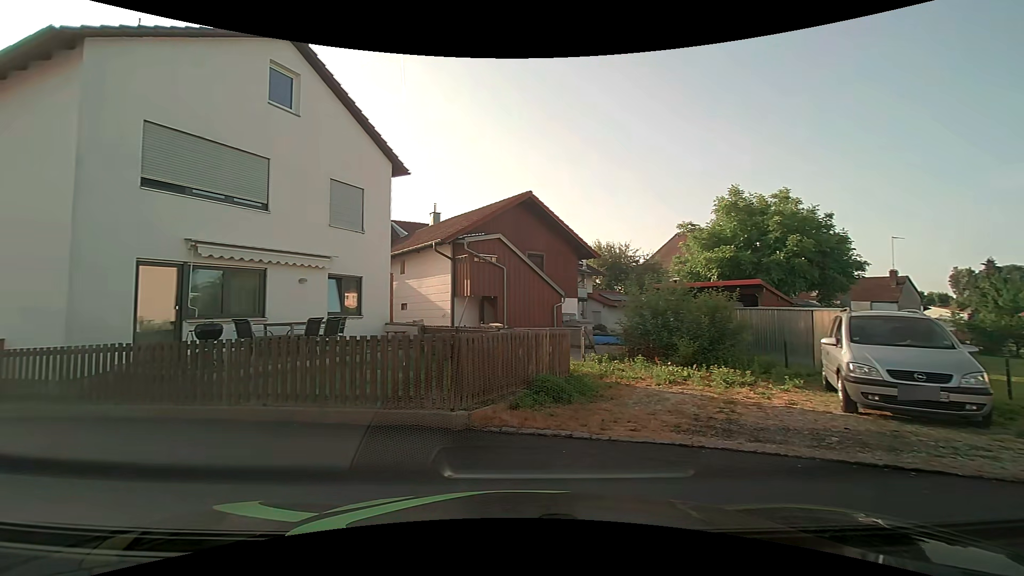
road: residential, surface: asphalt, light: Day
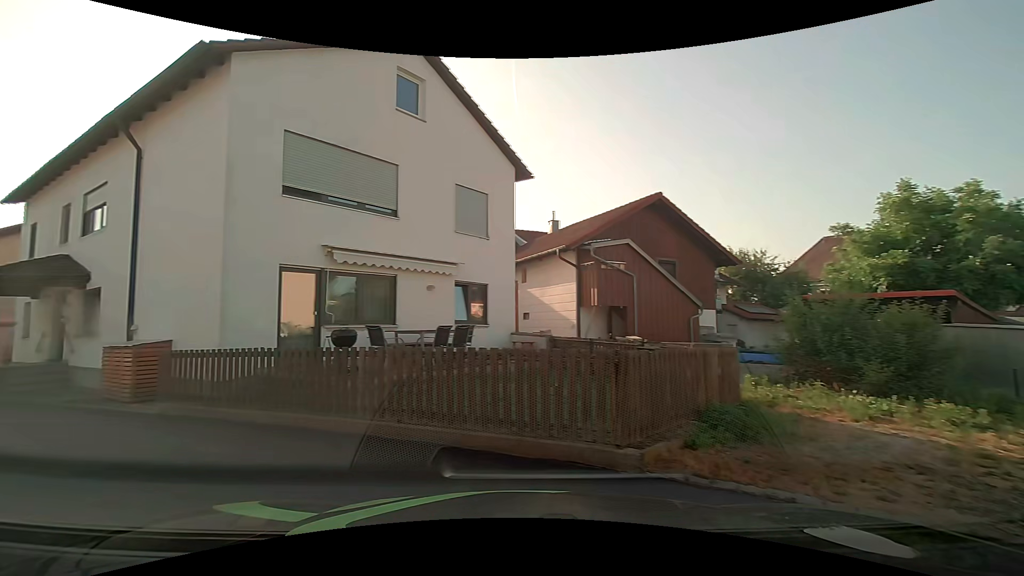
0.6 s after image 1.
(-0.1, +1.3) m; -11°
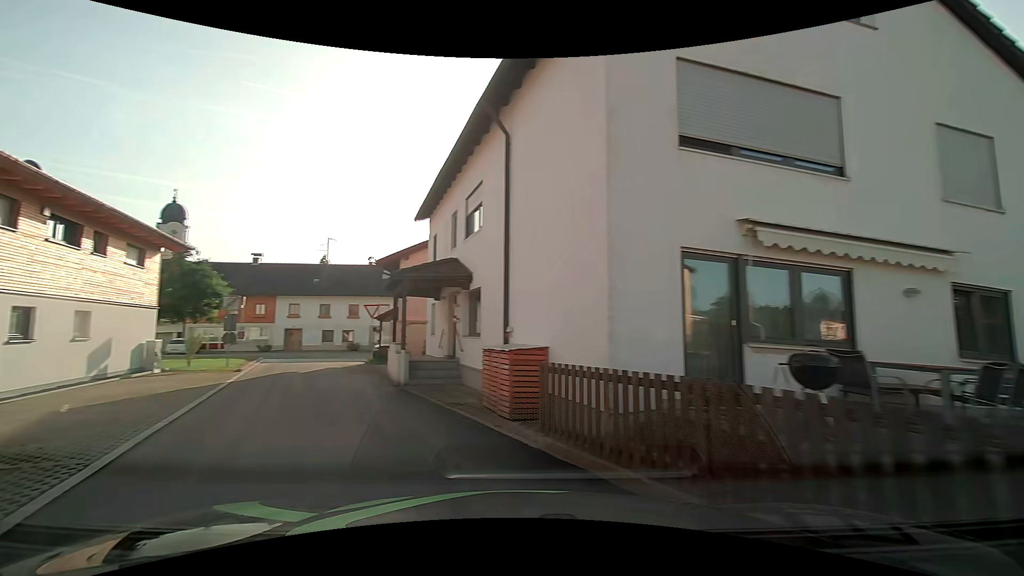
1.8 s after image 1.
(-1.4, +4.0) m; -38°
